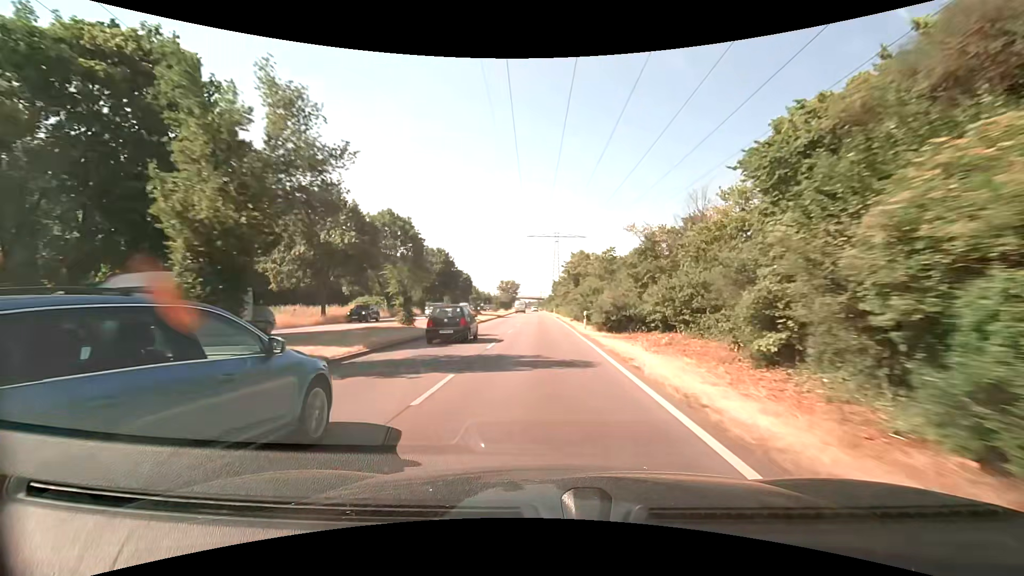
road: primary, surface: asphalt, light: Day
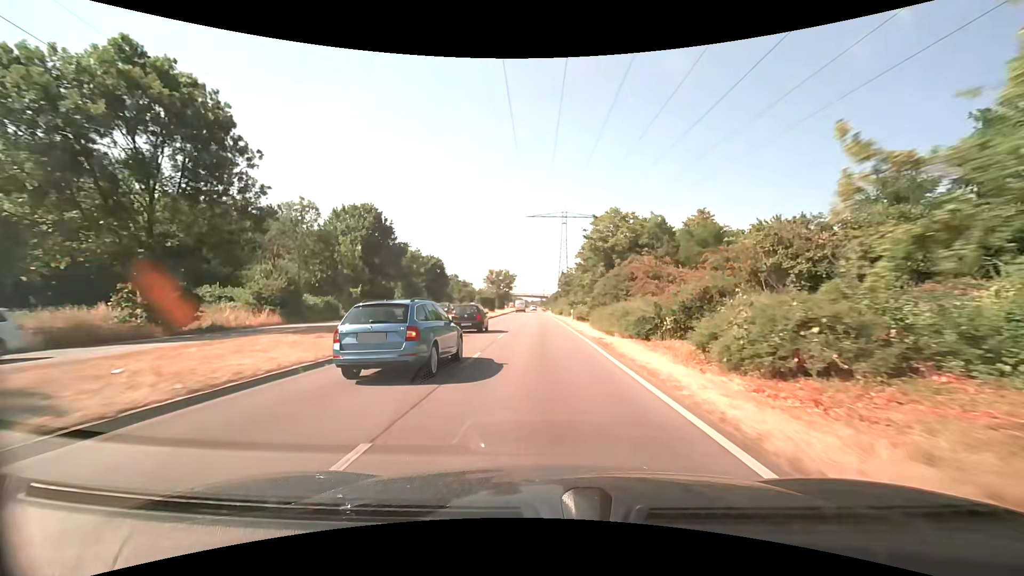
(-0.1, +41.3) m; 0°
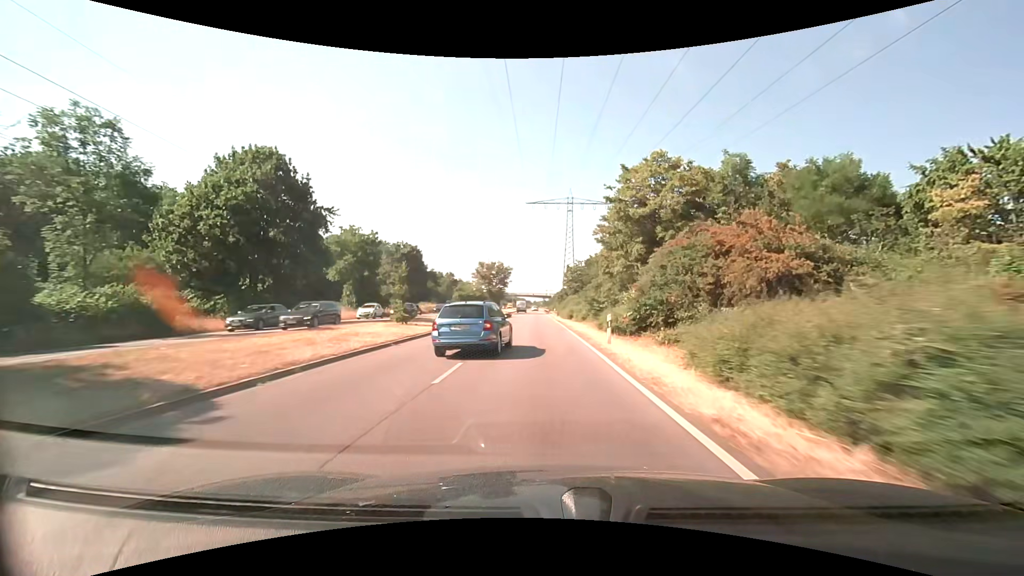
(+0.1, +20.7) m; 0°
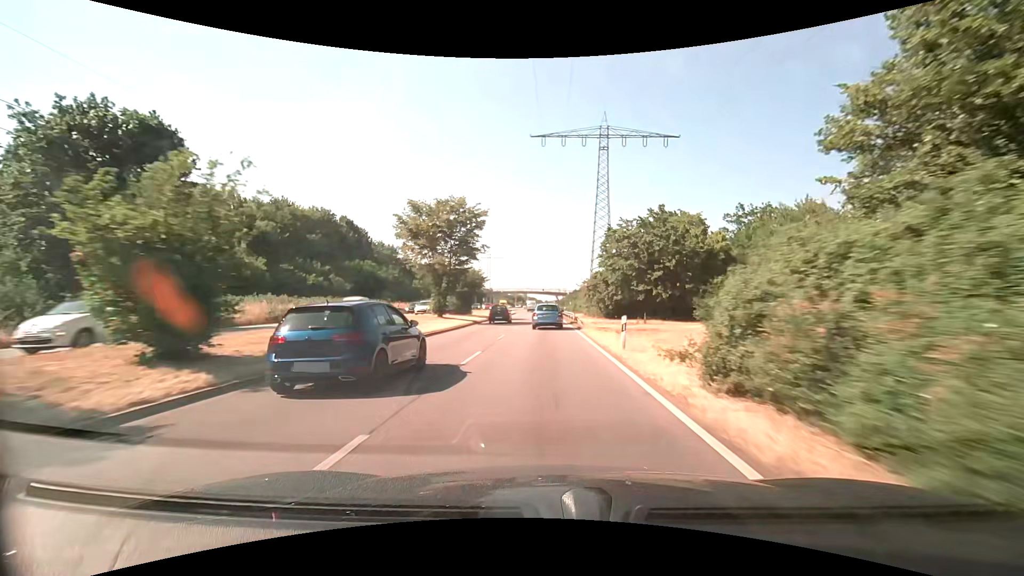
(-0.6, +51.9) m; -1°
(0, +10) (0, +20) (0, +30) (0, +40) (0, +50) (0, +60) (0, +70) (0, +80) (0, +90) (0, +100) m
